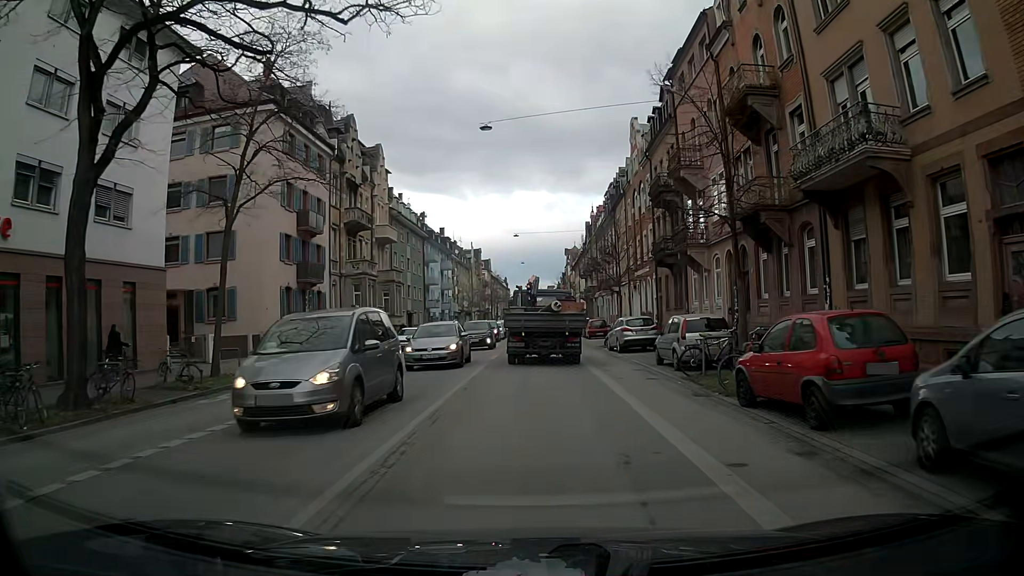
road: secondary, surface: asphalt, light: Day
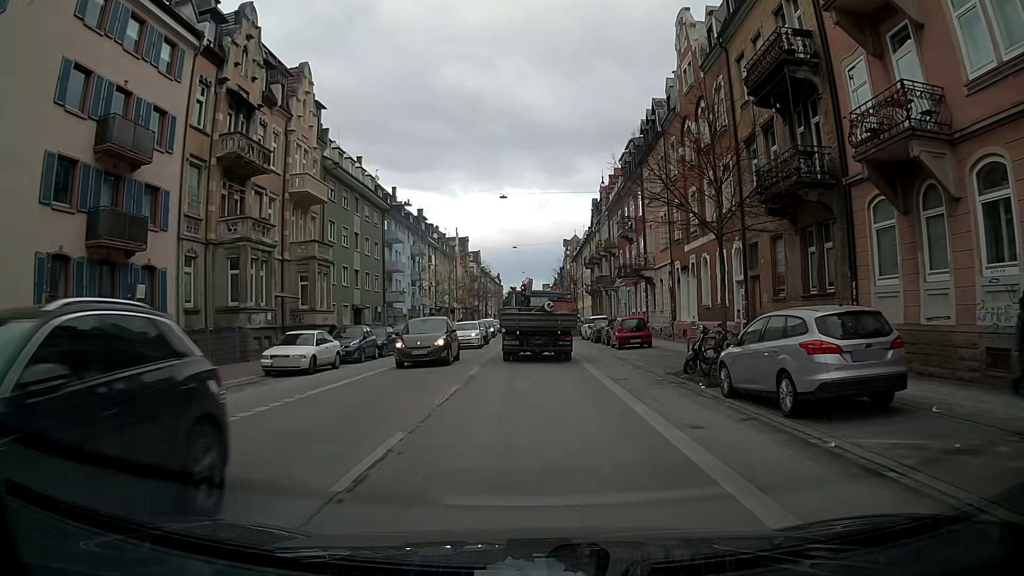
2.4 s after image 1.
(-0.3, +19.6) m; -1°
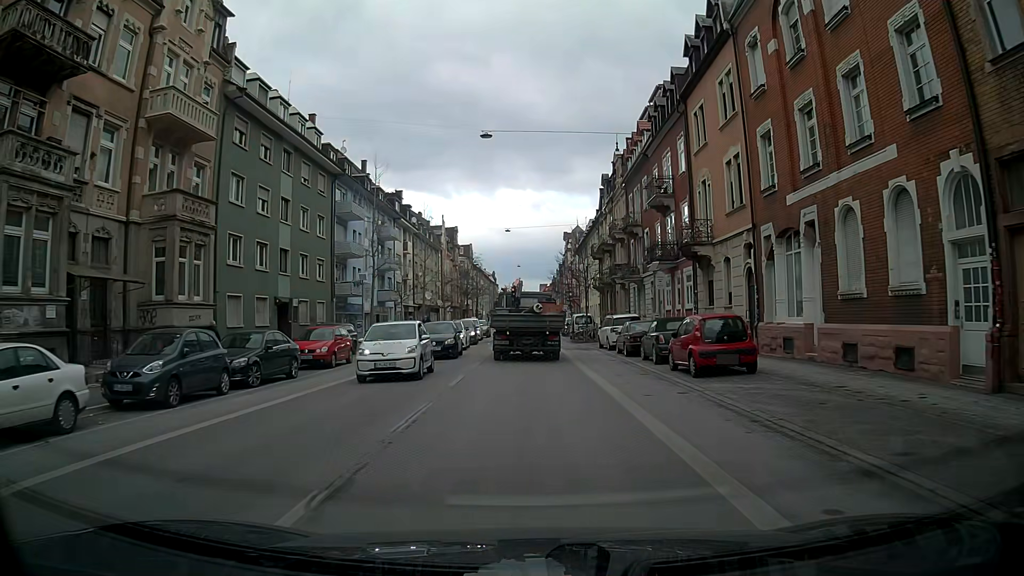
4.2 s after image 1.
(+0.1, +15.1) m; +1°
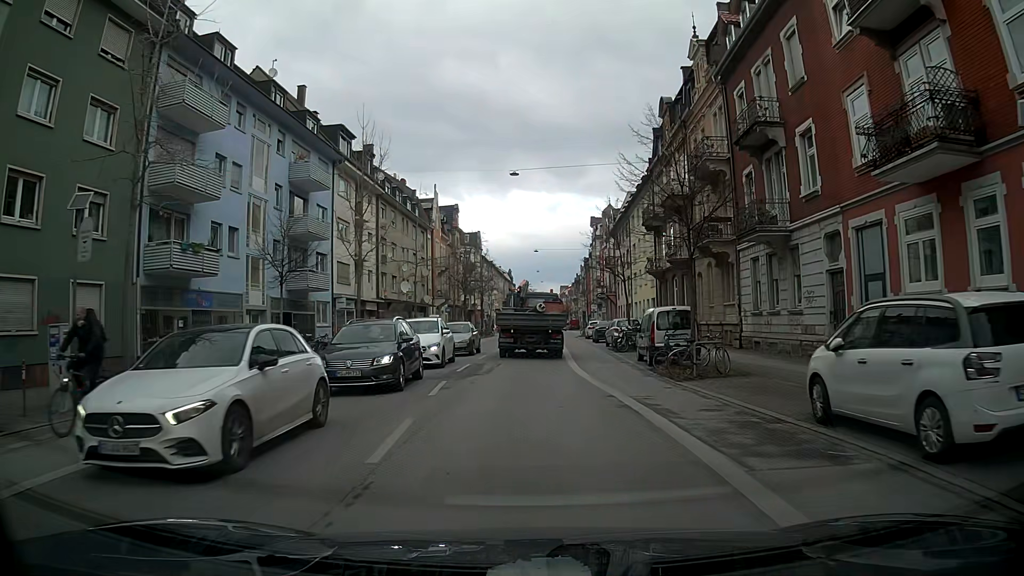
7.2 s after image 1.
(-0.3, +25.8) m; -2°
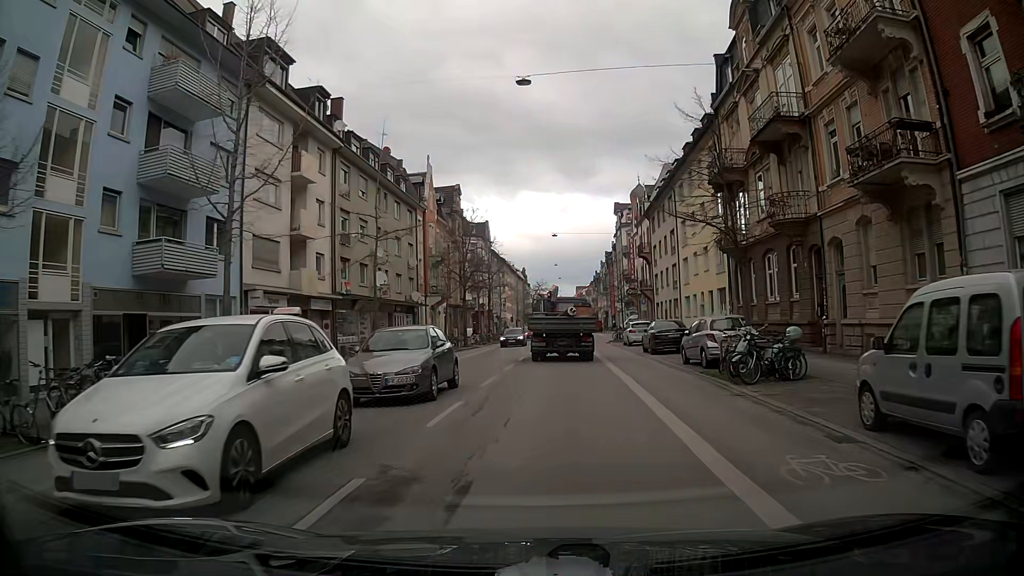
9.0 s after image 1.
(-0.2, +15.5) m; -1°
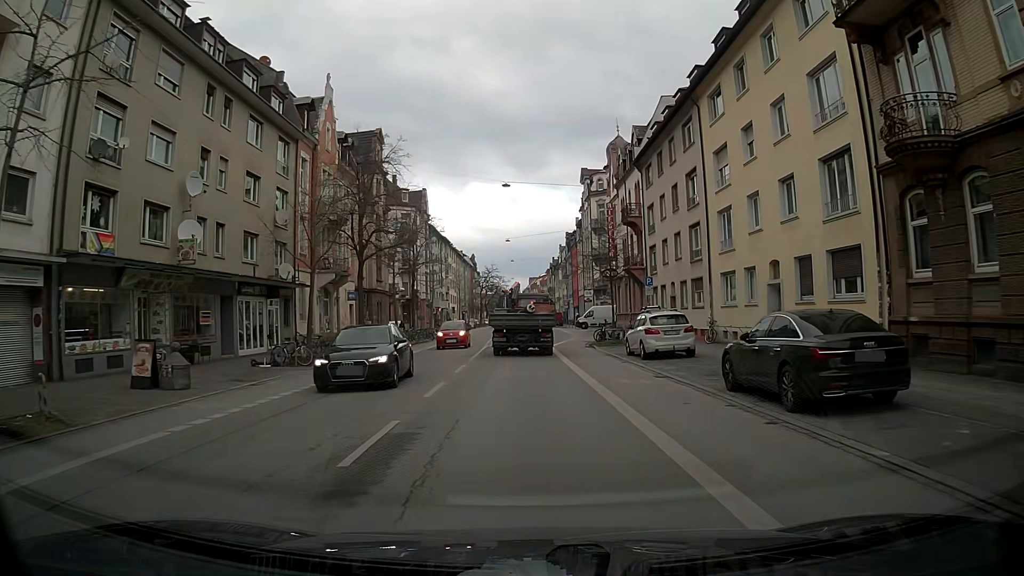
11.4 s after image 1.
(+0.7, +20.5) m; +3°
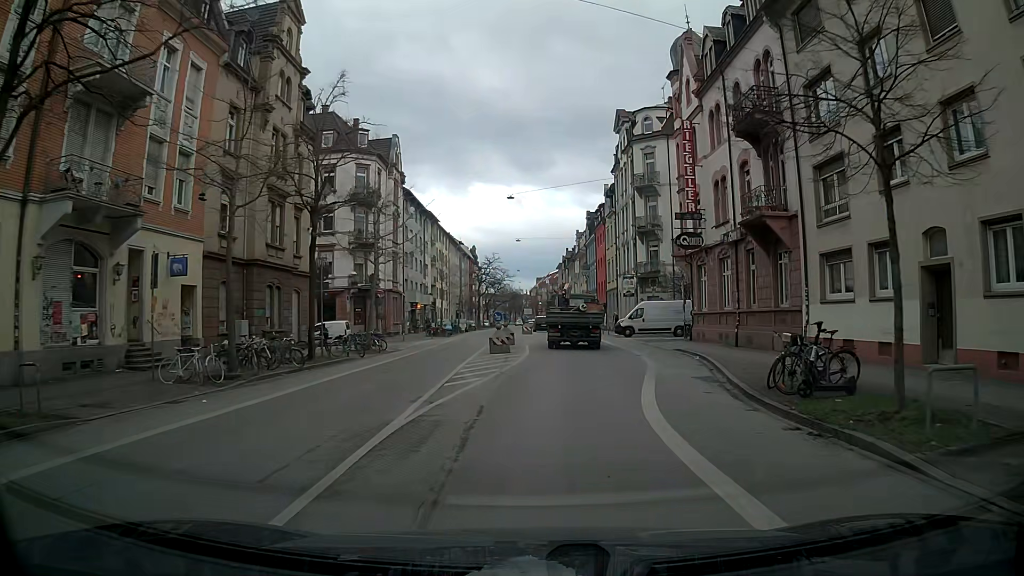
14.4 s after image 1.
(-0.2, +26.4) m; 0°
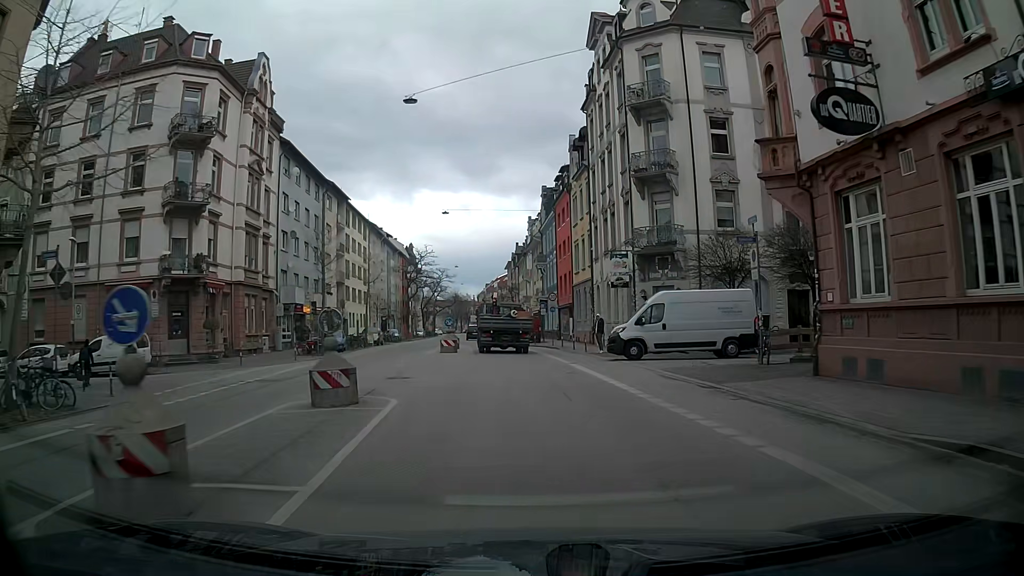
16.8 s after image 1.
(+1.0, +22.5) m; +3°
